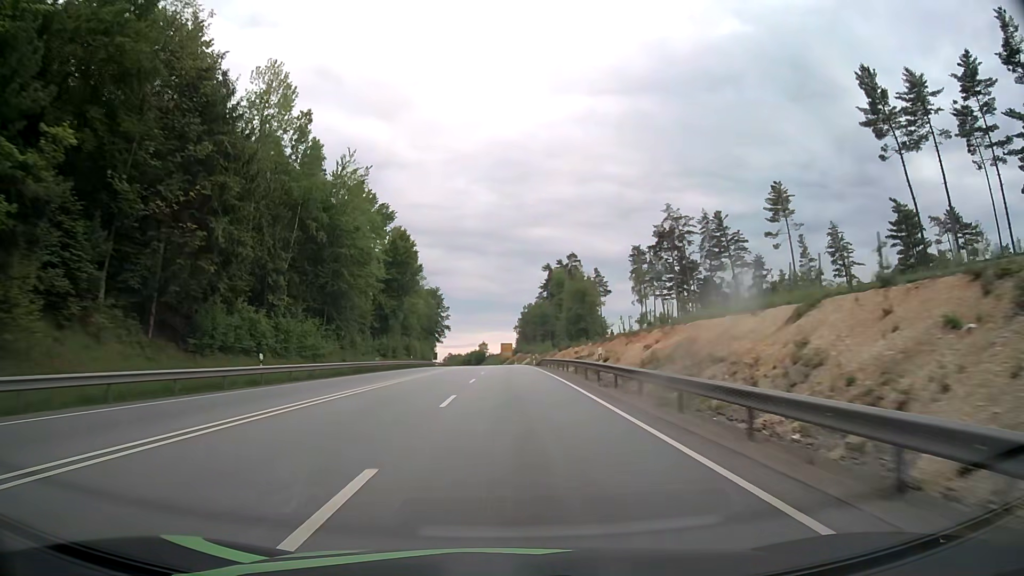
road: primary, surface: asphalt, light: Day
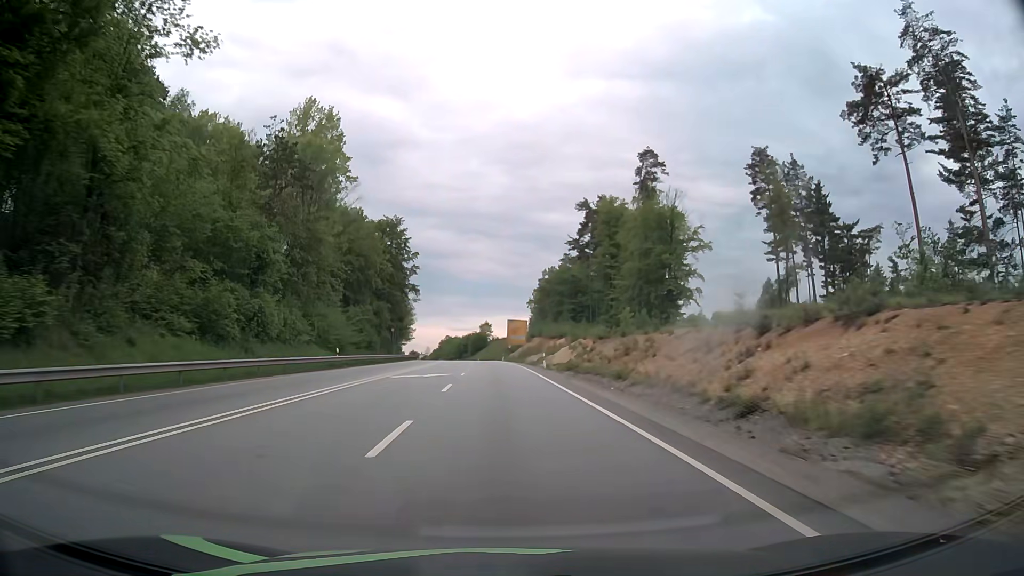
(+0.1, +79.5) m; -1°
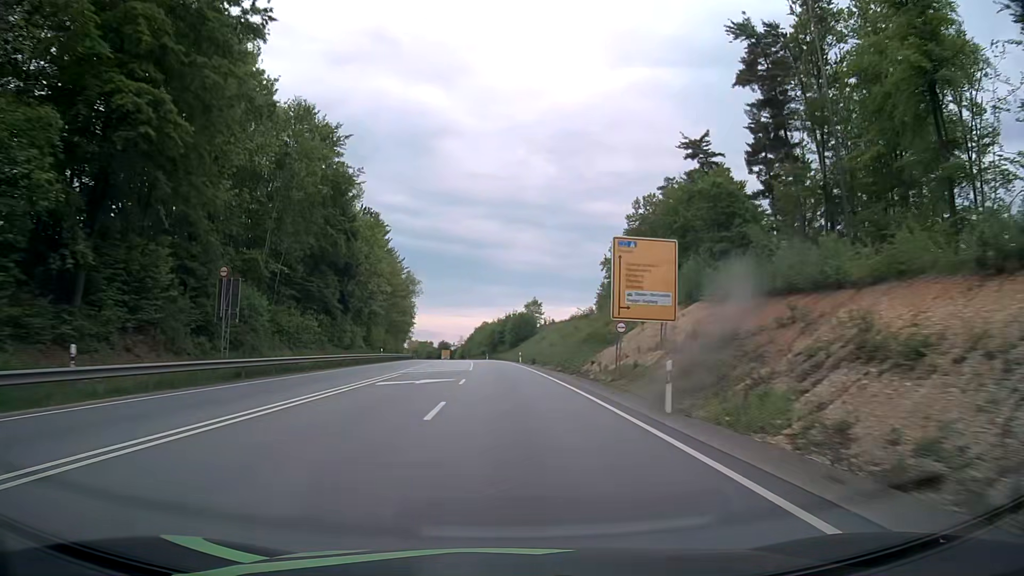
(-2.5, +79.6) m; -4°
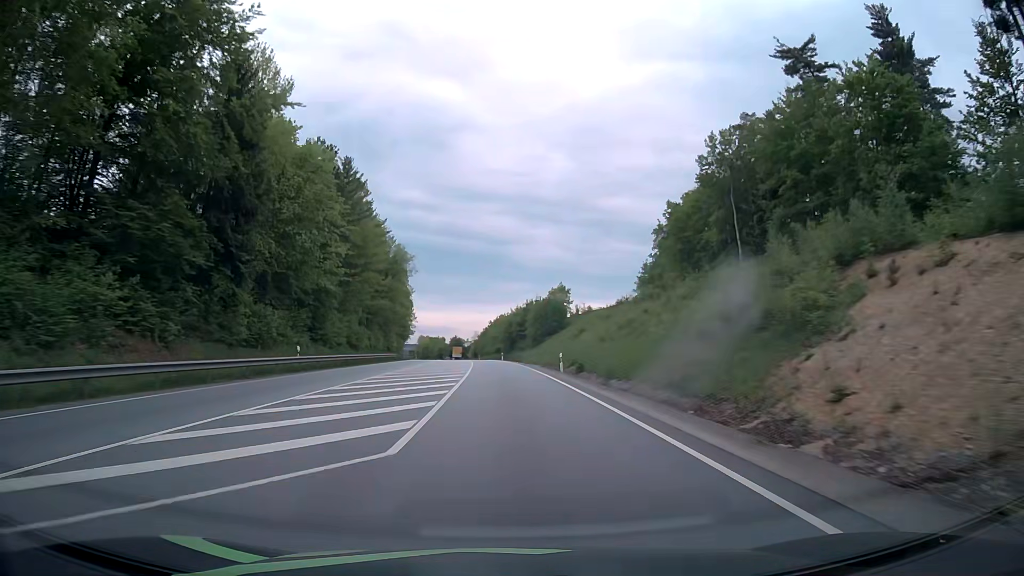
(-0.5, +31.9) m; -2°
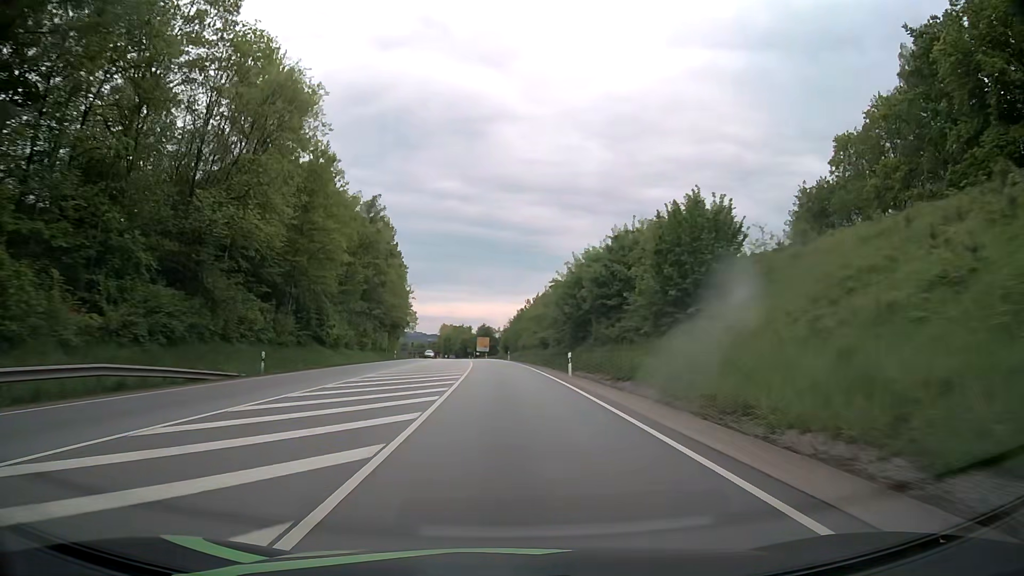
(-1.4, +63.8) m; -3°
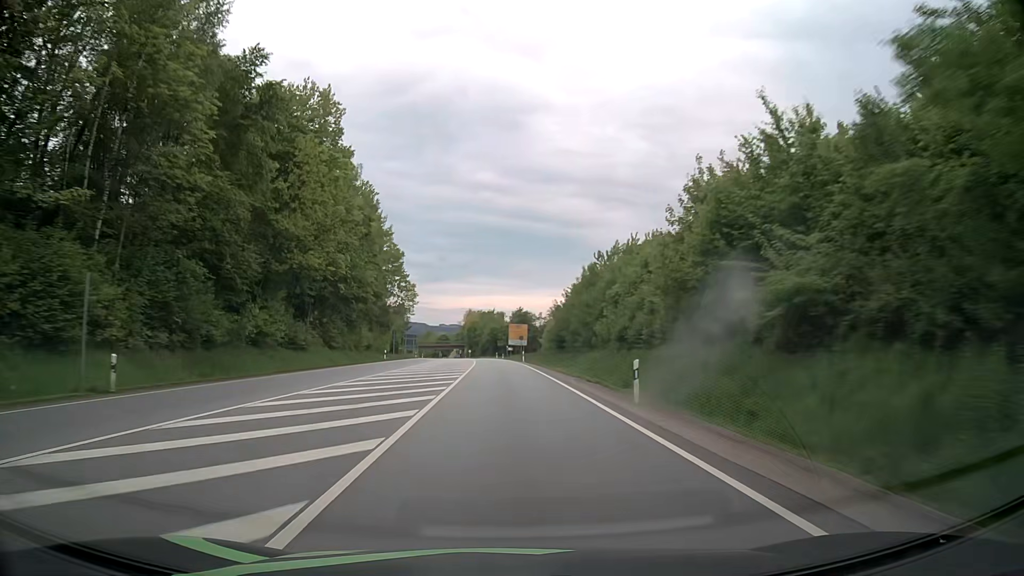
(-1.8, +63.8) m; -3°
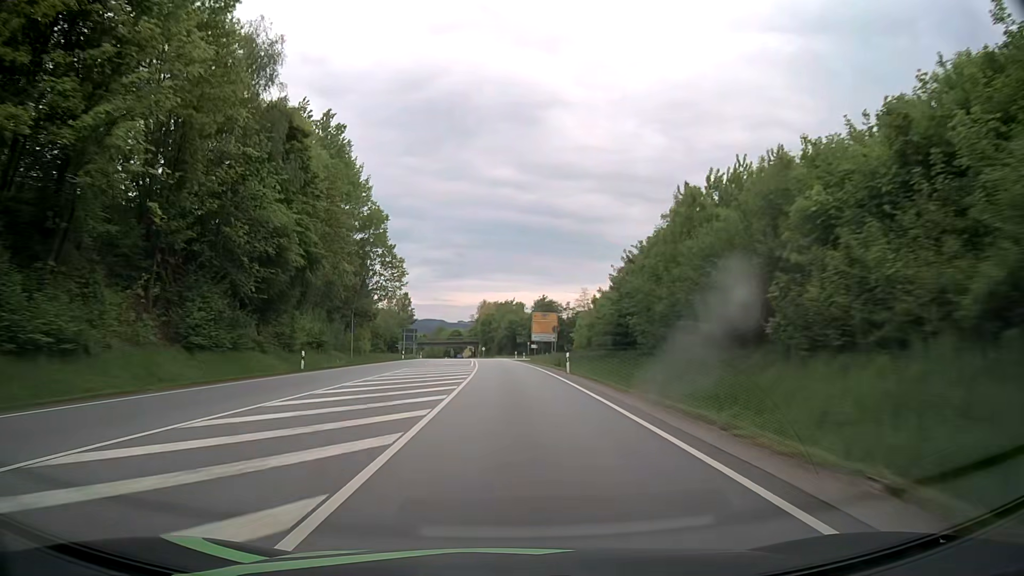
(-0.5, +31.9) m; -2°
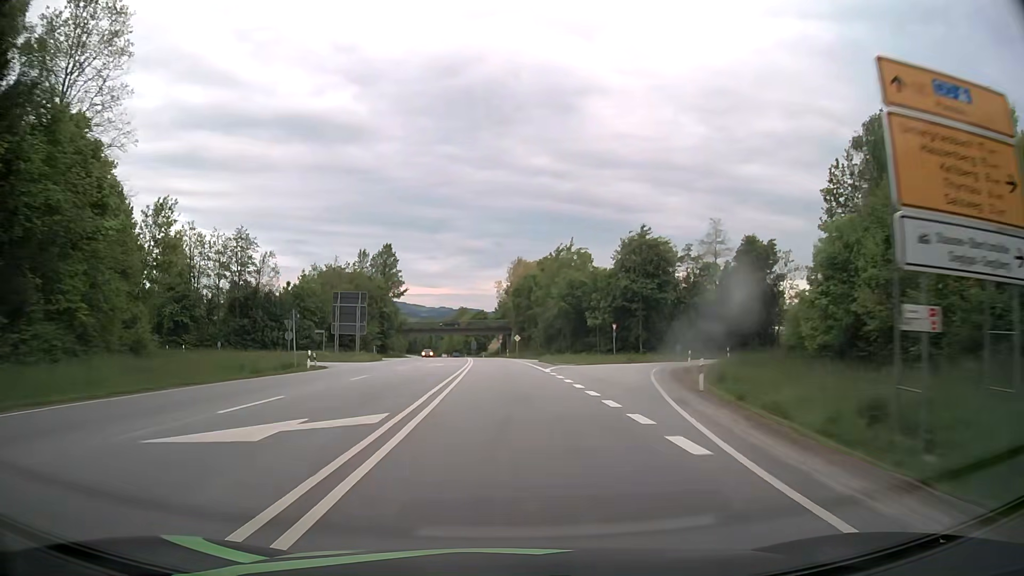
(-2.1, +79.7) m; -3°
(0, +10) (0, +20) (0, +30) (-1, +40) (-1, +50) (-2, +60) (-2, +70) (-3, +80) (-4, +90) (-4, +100) m
